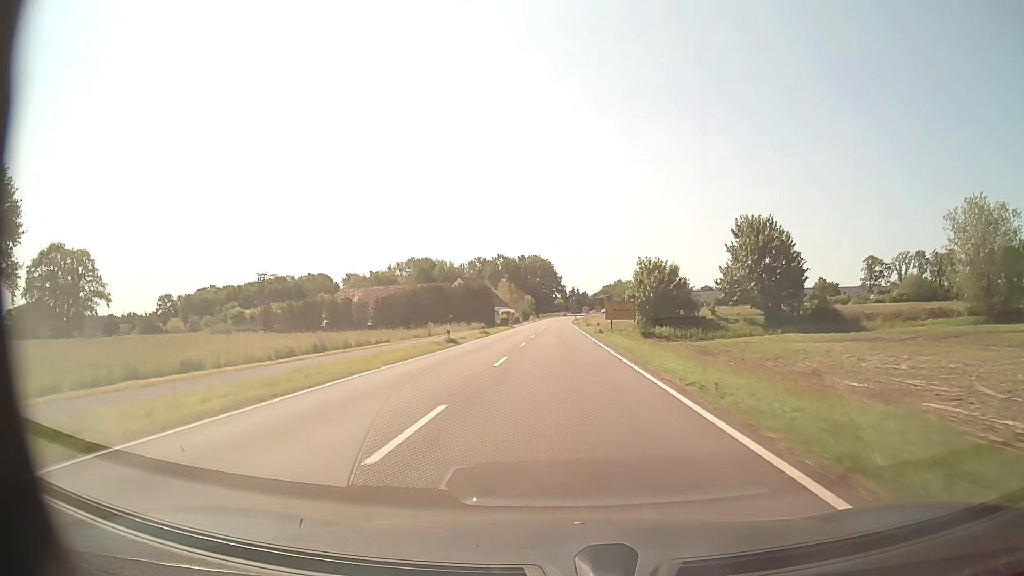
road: tertiary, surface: asphalt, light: Day
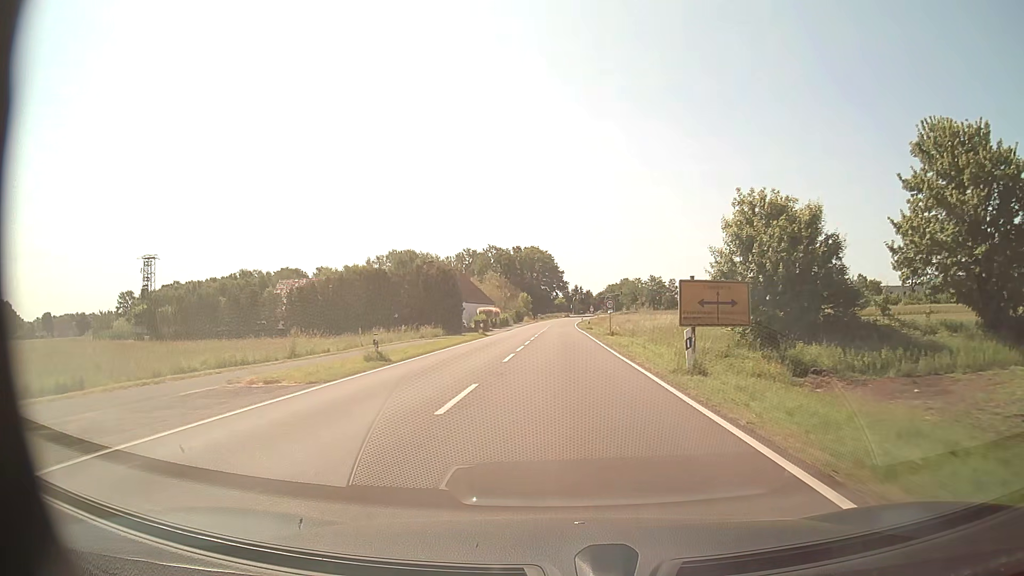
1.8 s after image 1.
(-0.1, +33.4) m; 0°
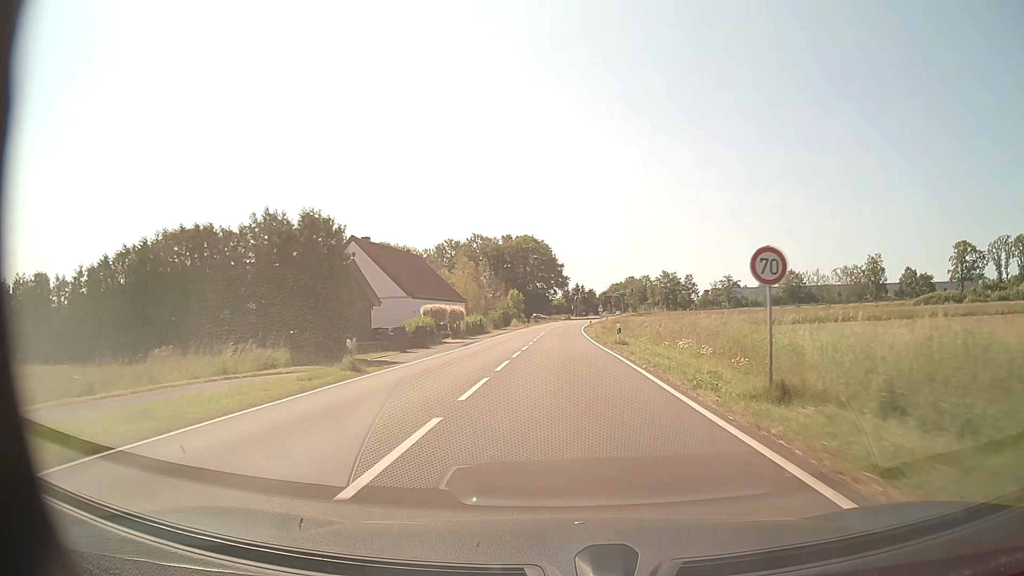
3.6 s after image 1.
(0.0, +33.3) m; 0°
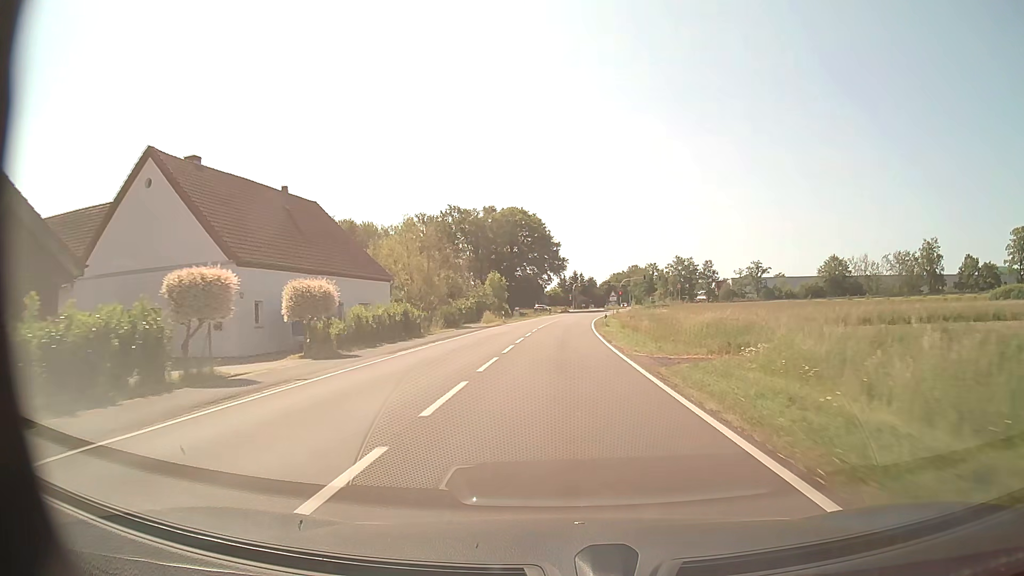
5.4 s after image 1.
(+0.1, +32.9) m; 0°
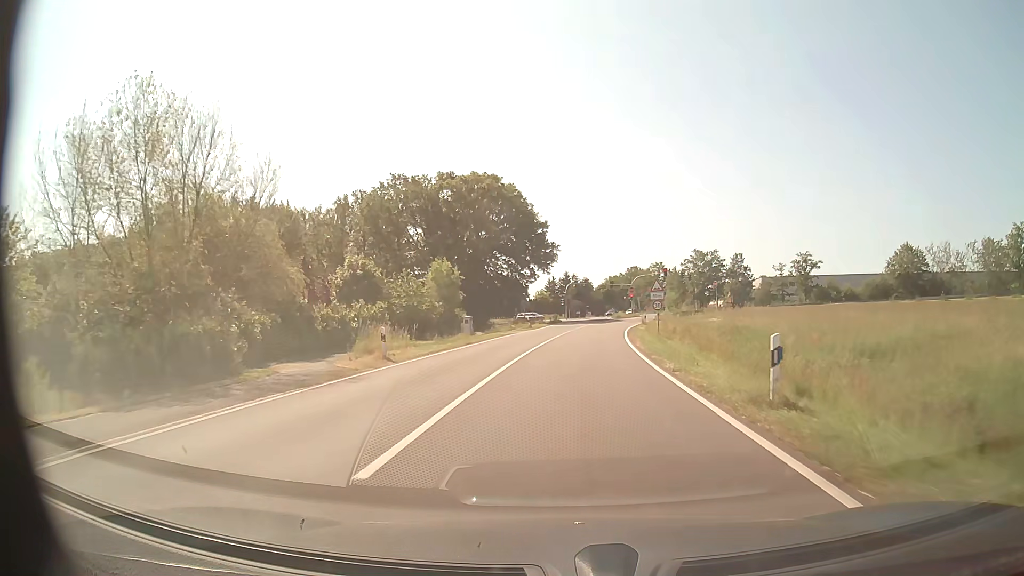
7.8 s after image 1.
(+0.2, +39.4) m; +1°
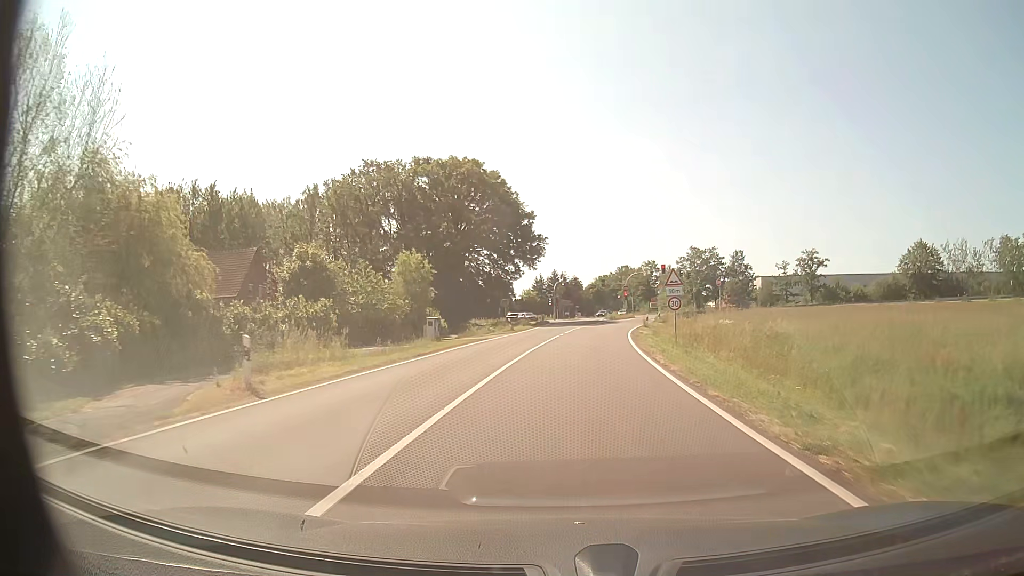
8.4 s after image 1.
(+0.1, +8.9) m; +1°
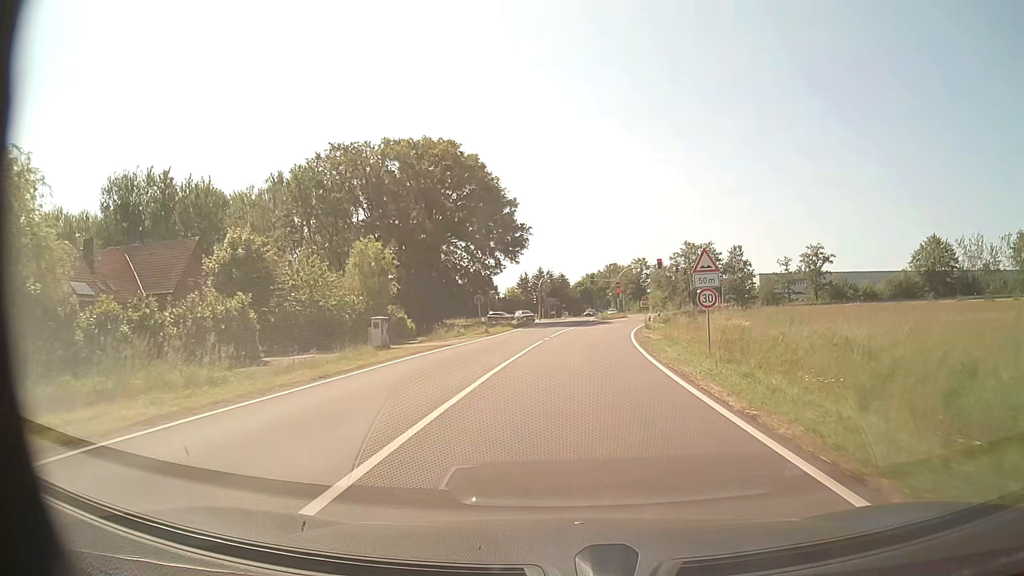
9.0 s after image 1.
(+0.1, +8.5) m; +1°
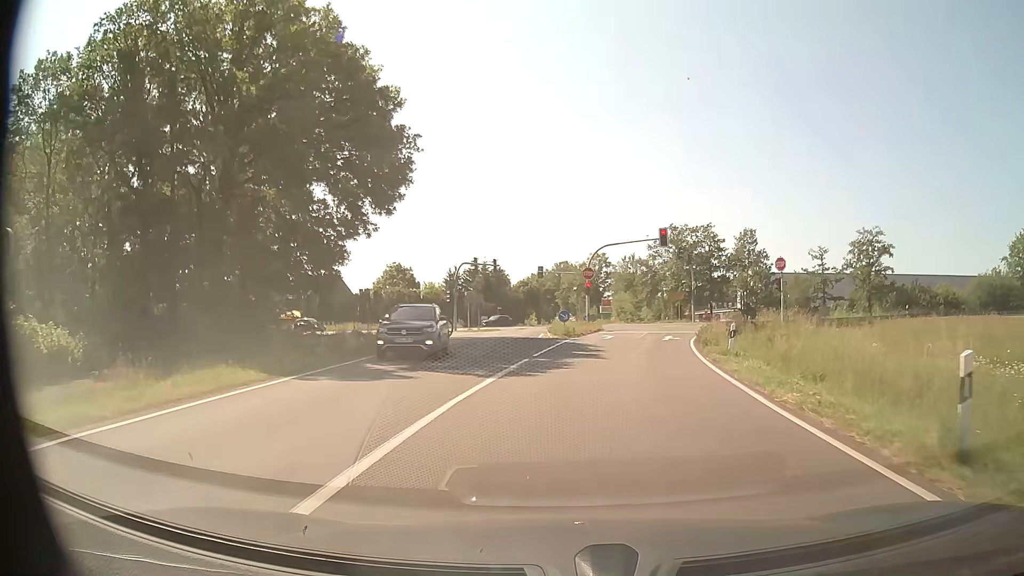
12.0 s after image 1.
(+1.3, +36.5) m; +5°
(0, +10) (+1, +20) (+2, +30) (+3, +40) (+5, +50) (+4, +60) (-1, +68) (-9, +74) (-18, +78) (-27, +82) m
